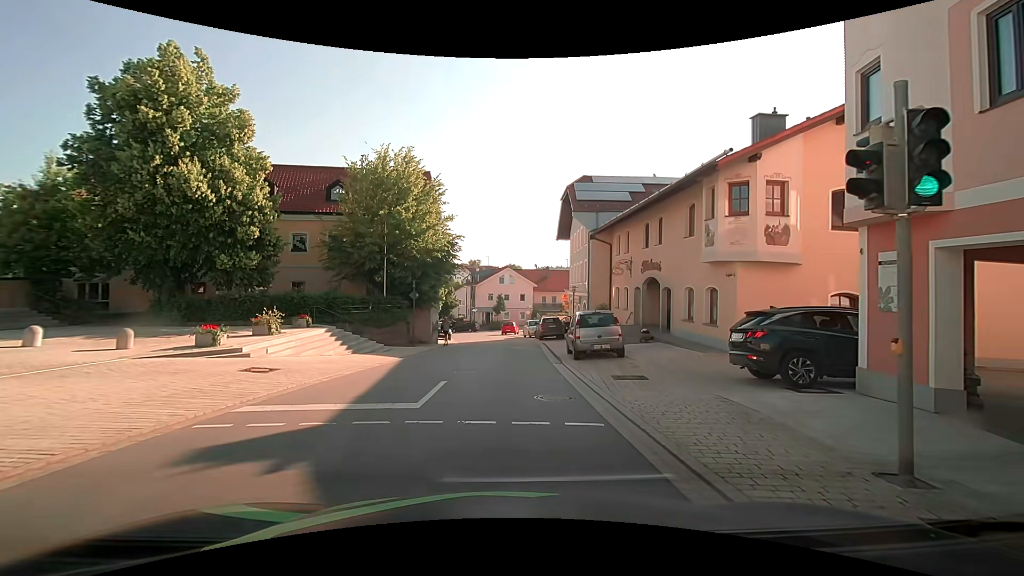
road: tertiary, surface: asphalt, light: Day
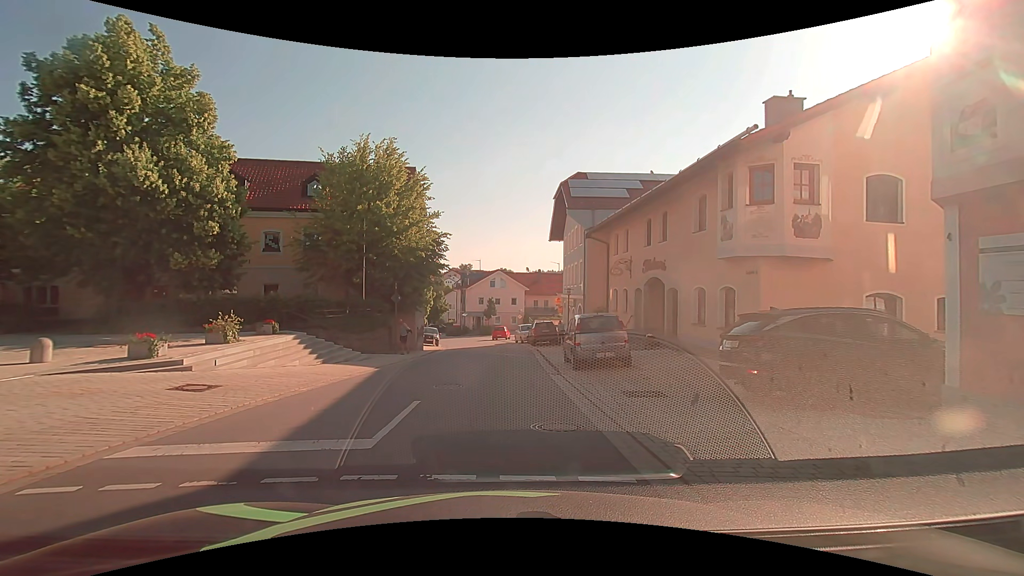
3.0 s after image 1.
(0.0, +1.9) m; +1°
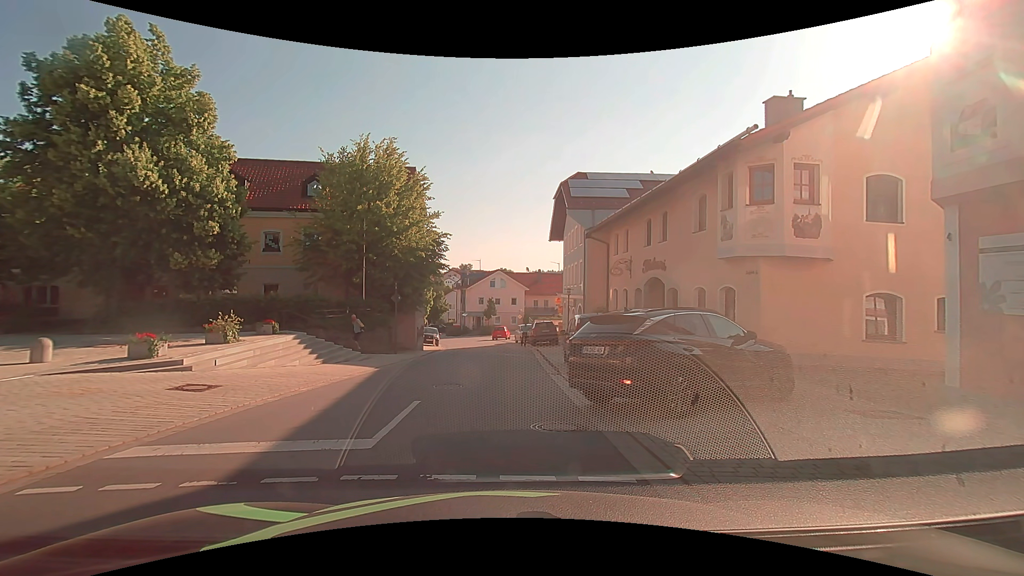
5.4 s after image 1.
(0.0, 0.0) m; 0°
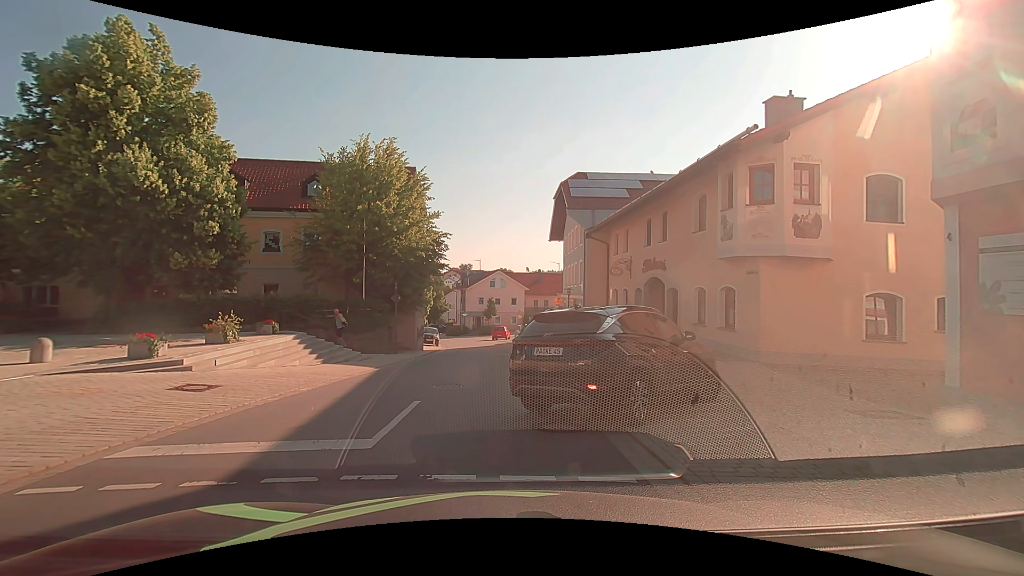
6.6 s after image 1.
(0.0, 0.0) m; 0°
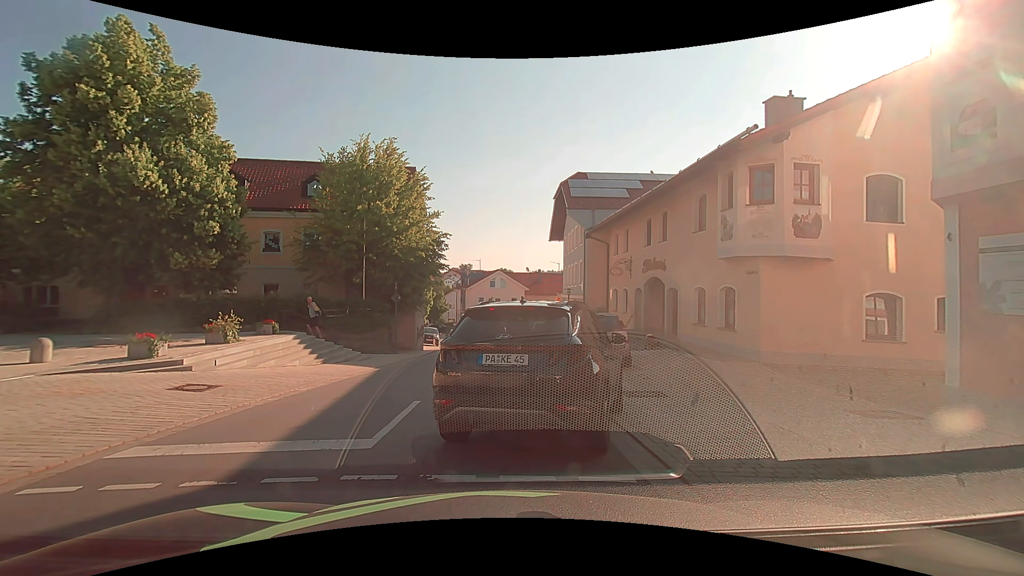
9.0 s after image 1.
(0.0, 0.0) m; 0°
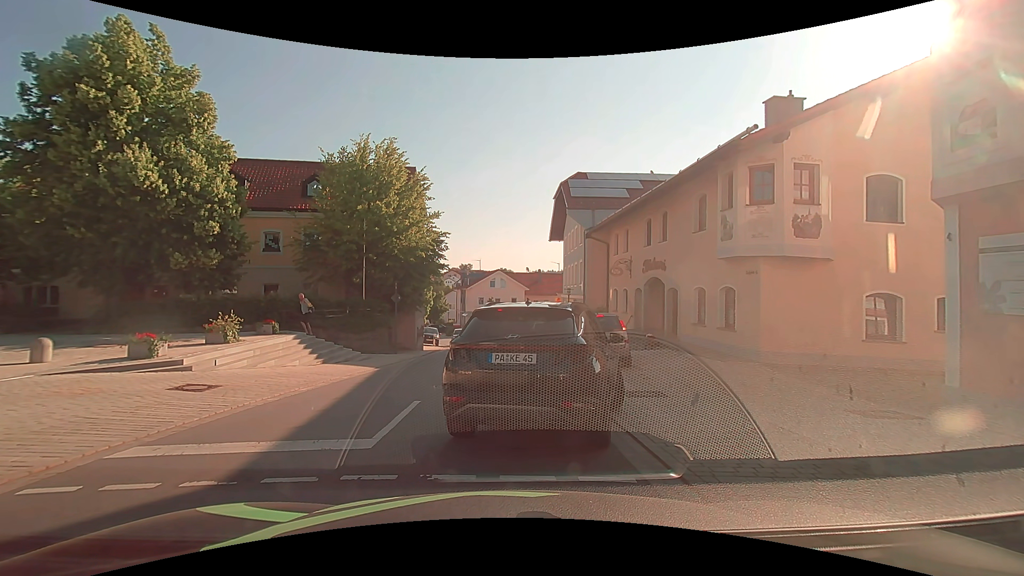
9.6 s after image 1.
(0.0, 0.0) m; 0°
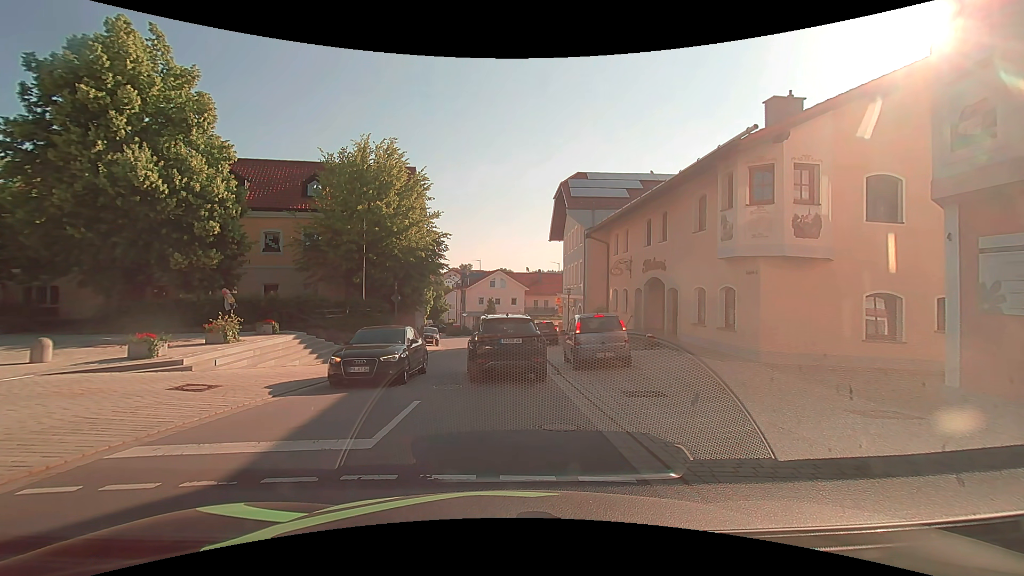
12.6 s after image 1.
(0.0, 0.0) m; 0°
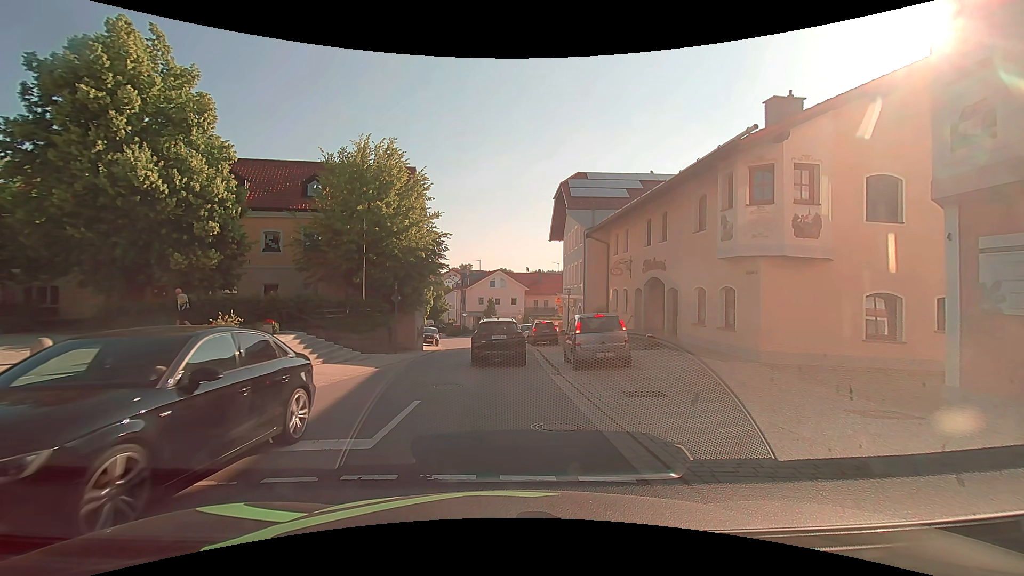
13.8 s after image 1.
(0.0, 0.0) m; 0°
